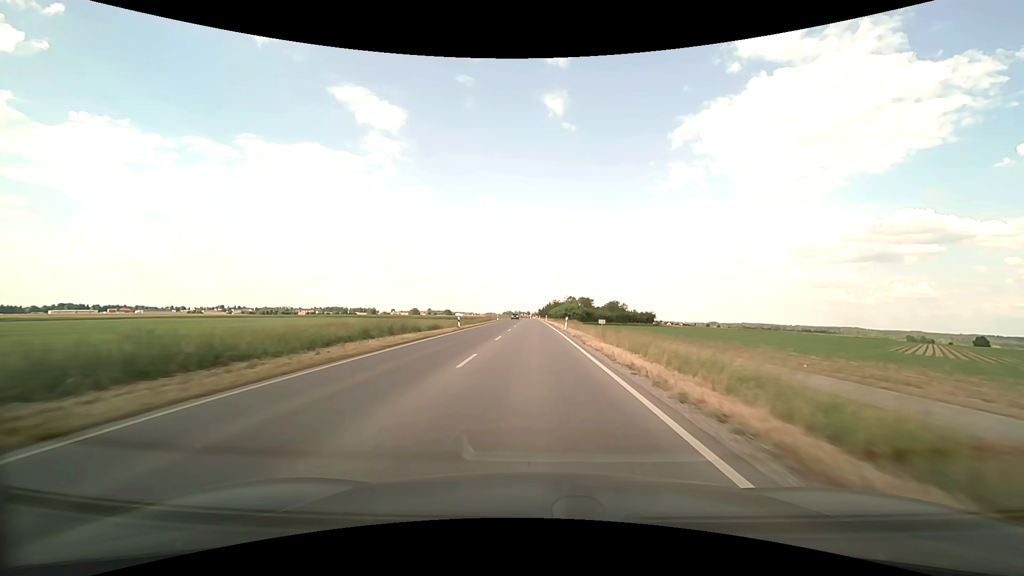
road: secondary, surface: asphalt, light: Day
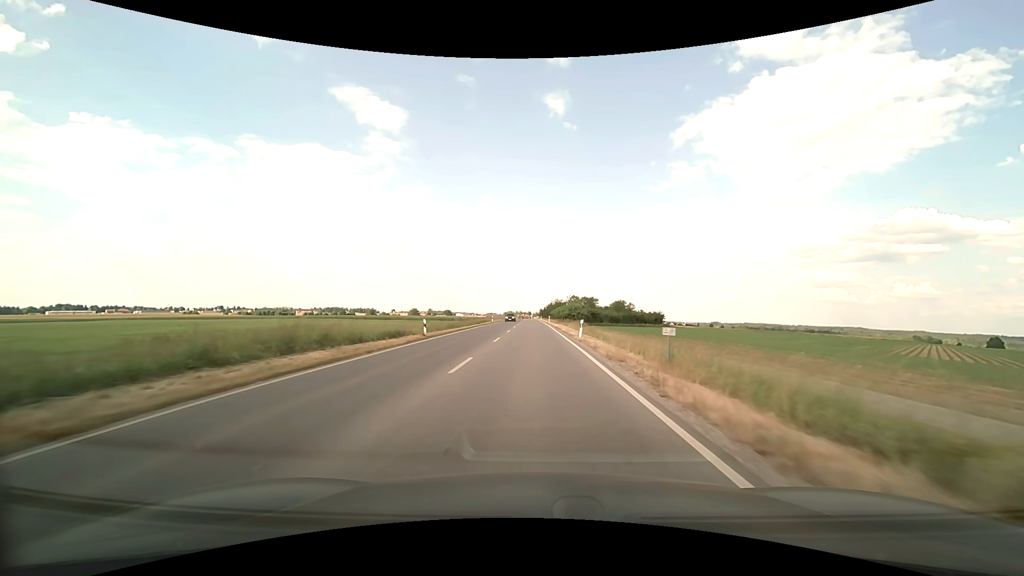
(0.0, +13.1) m; 0°
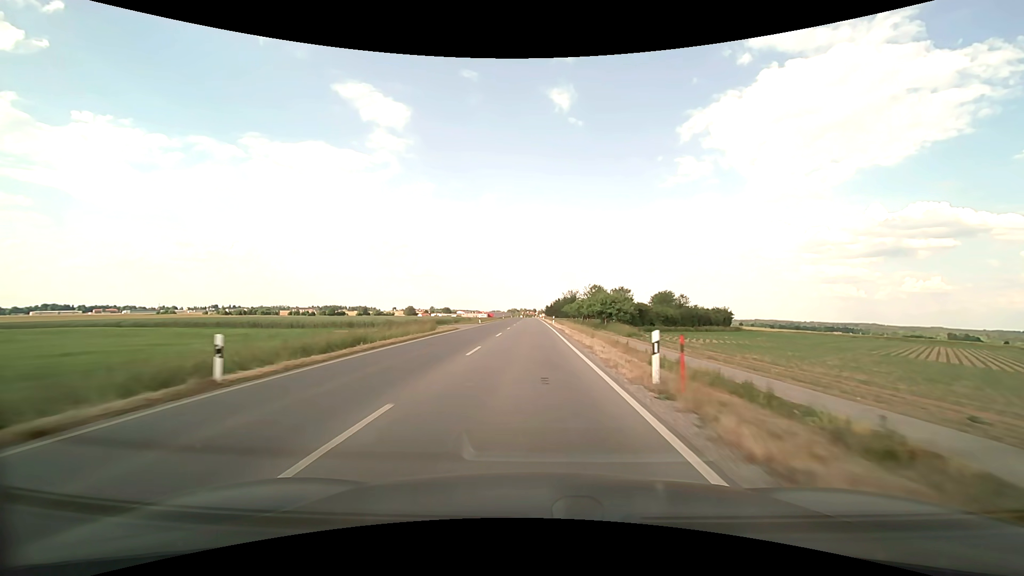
(-0.3, +68.0) m; -1°
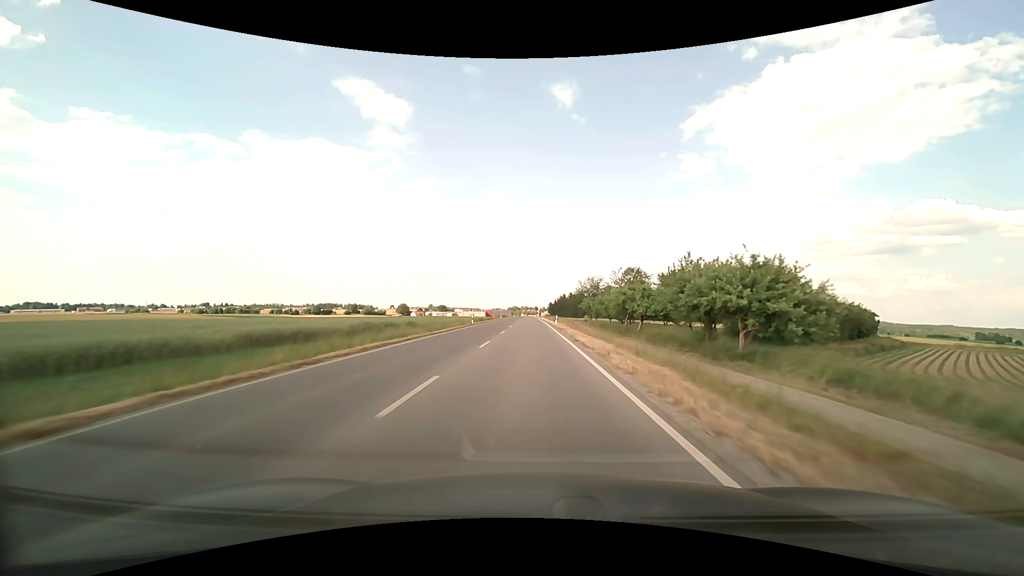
(-0.5, +57.5) m; 0°
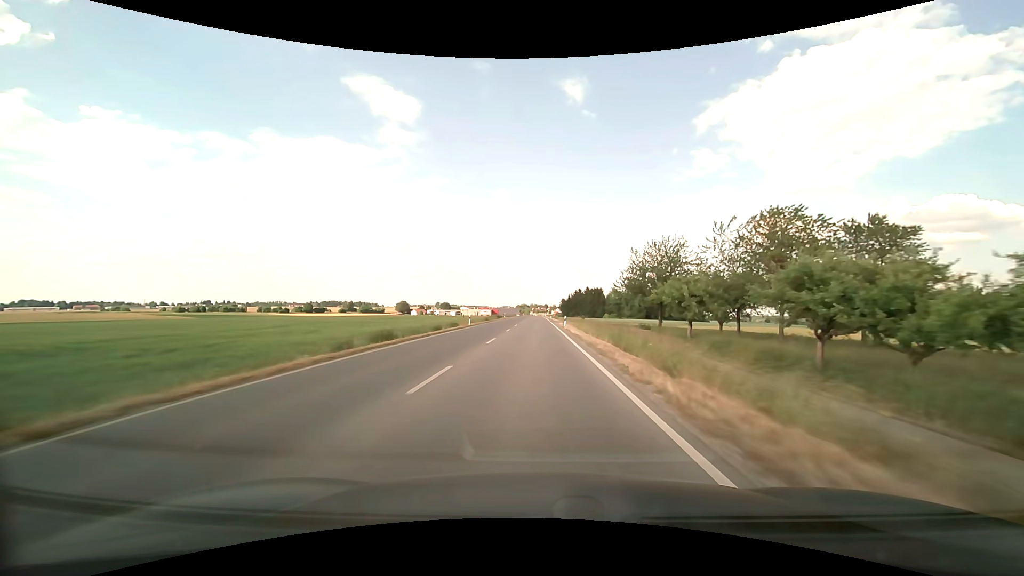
(-0.5, +58.7) m; -1°
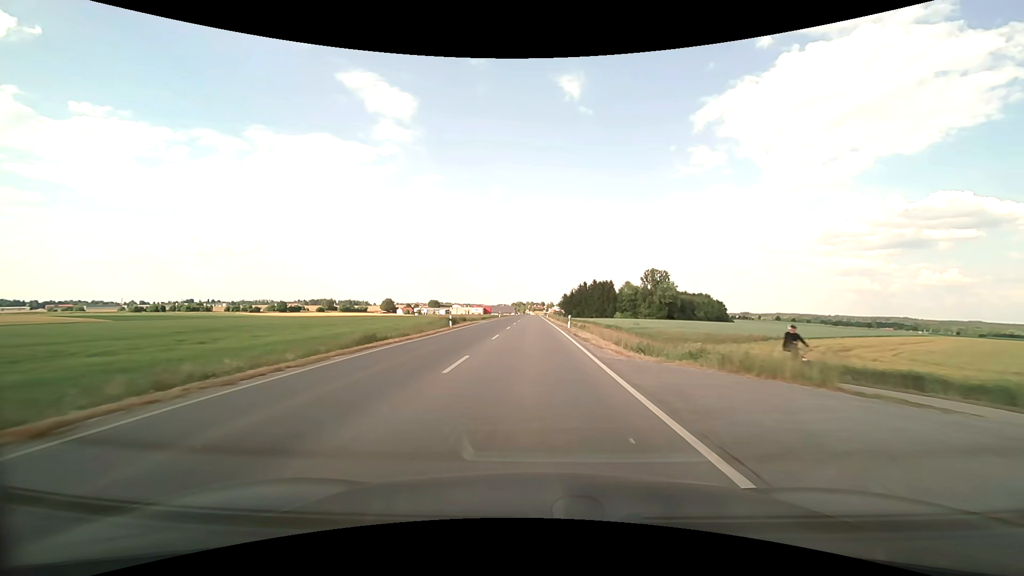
(0.0, +57.7) m; 0°
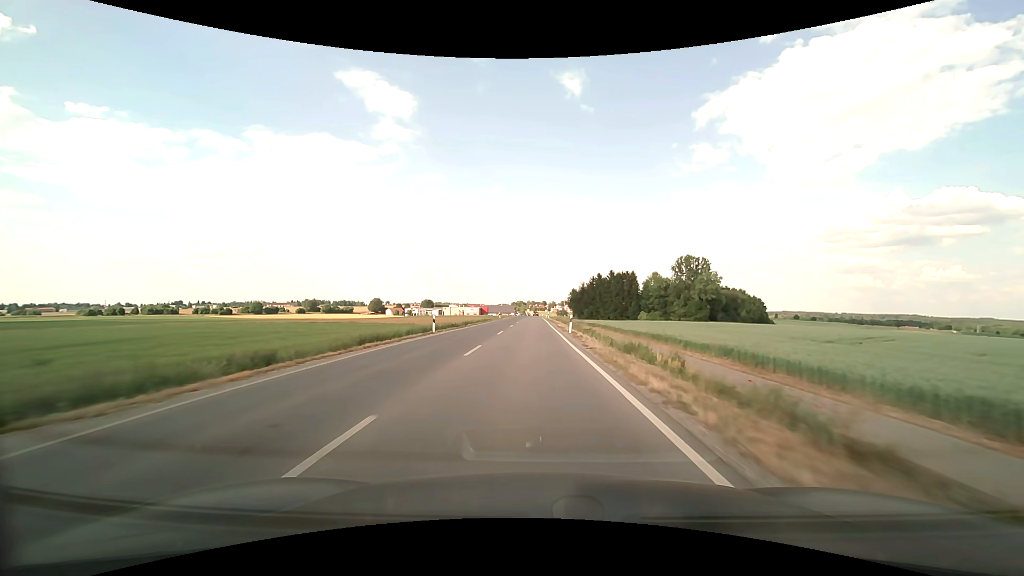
(-0.2, +56.5) m; 0°
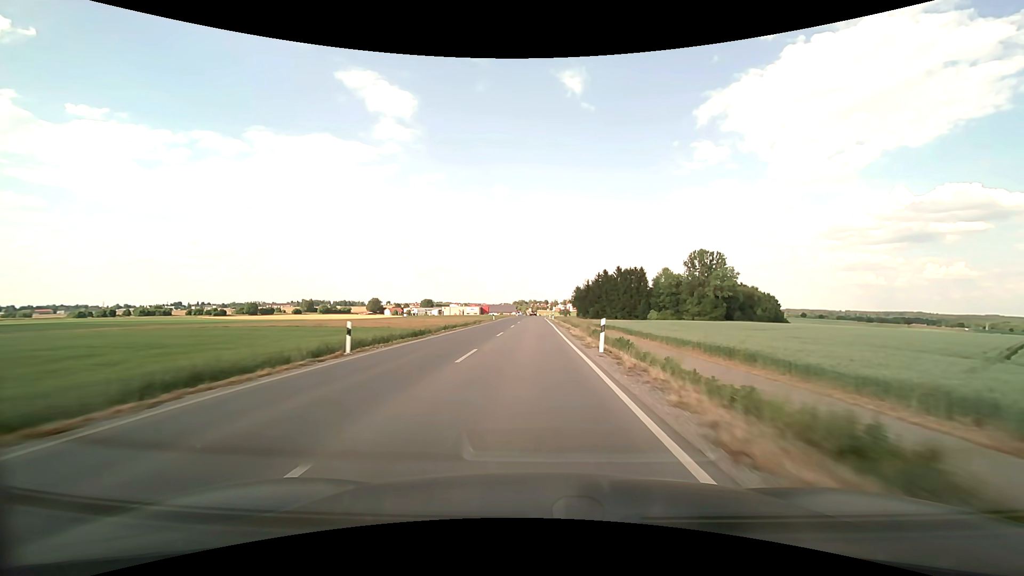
(0.0, +13.9) m; 0°
(0, +10) (0, +20) (0, +30) (0, +40) (0, +50) (0, +60) (0, +70) (0, +80) (0, +90) (0, +100) m
